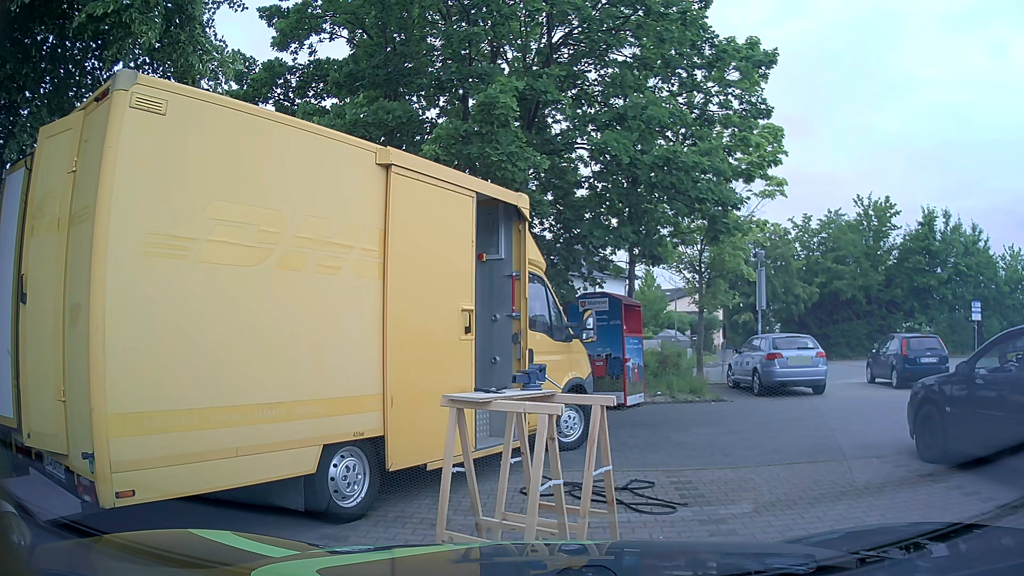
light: Day
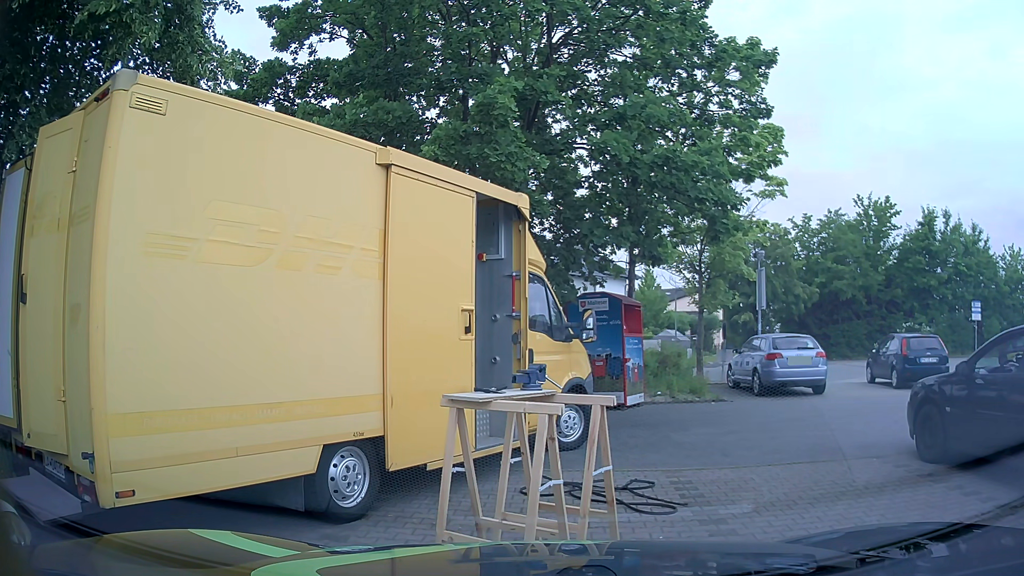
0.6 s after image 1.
(0.0, 0.0) m; 0°
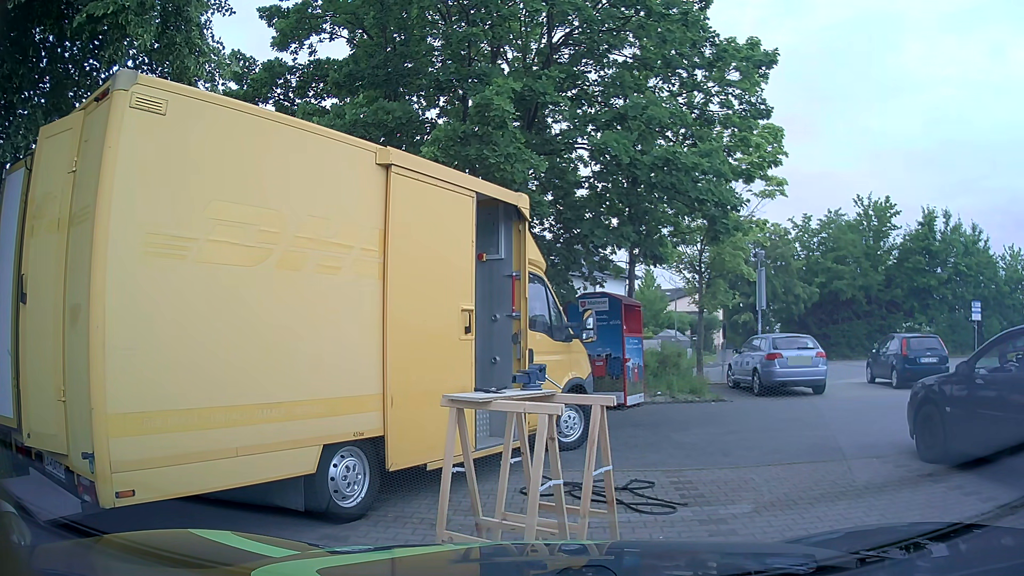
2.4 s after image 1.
(0.0, 0.0) m; 0°
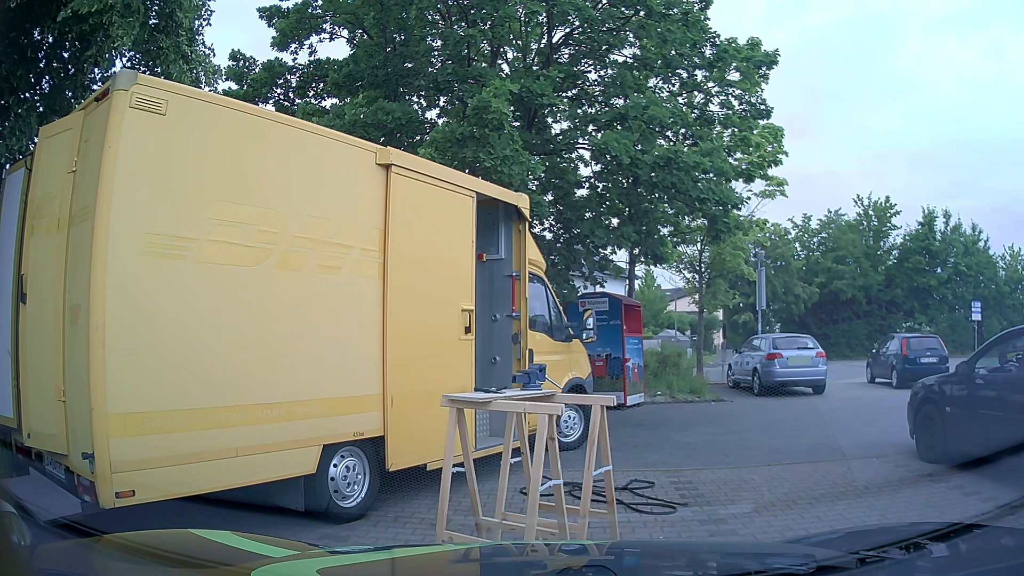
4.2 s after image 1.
(0.0, 0.0) m; 0°
